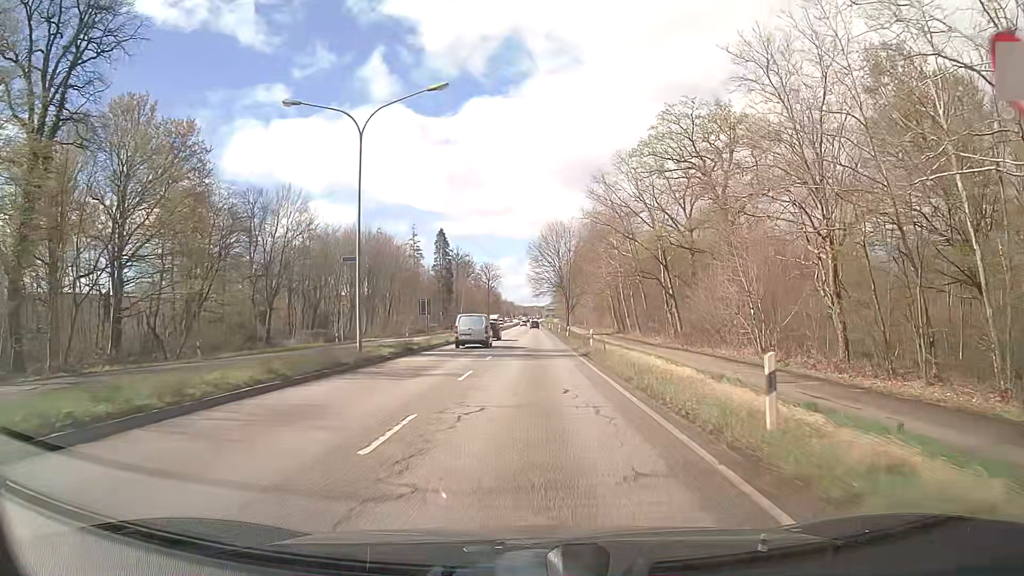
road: primary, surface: asphalt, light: Day
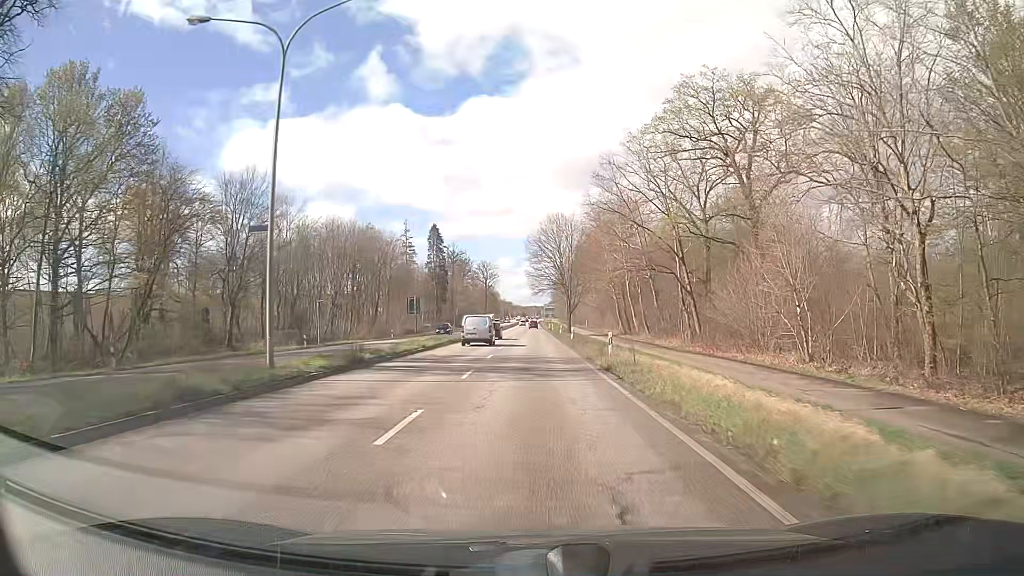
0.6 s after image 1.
(0.0, +8.4) m; 0°
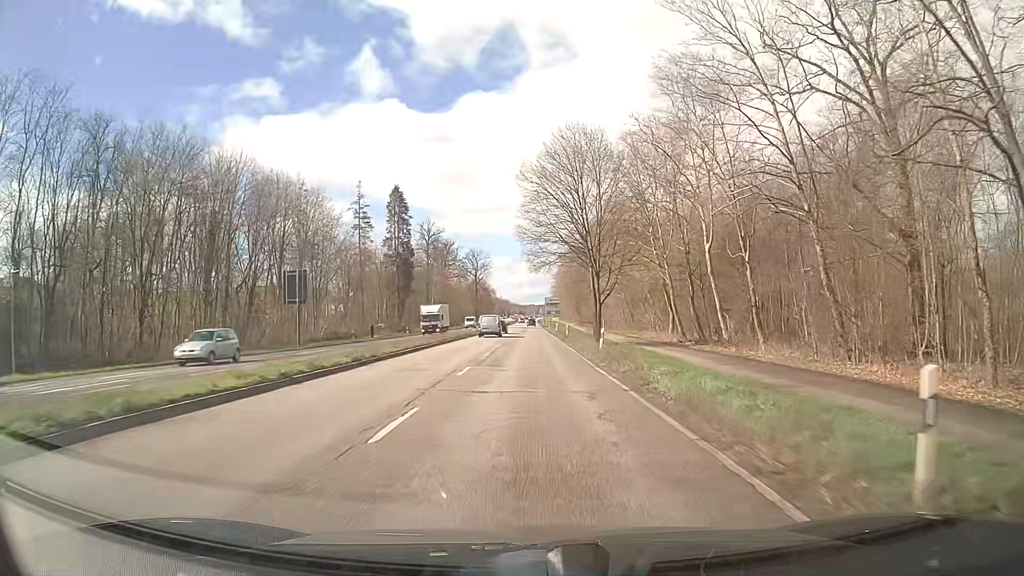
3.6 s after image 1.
(0.0, +45.5) m; 0°
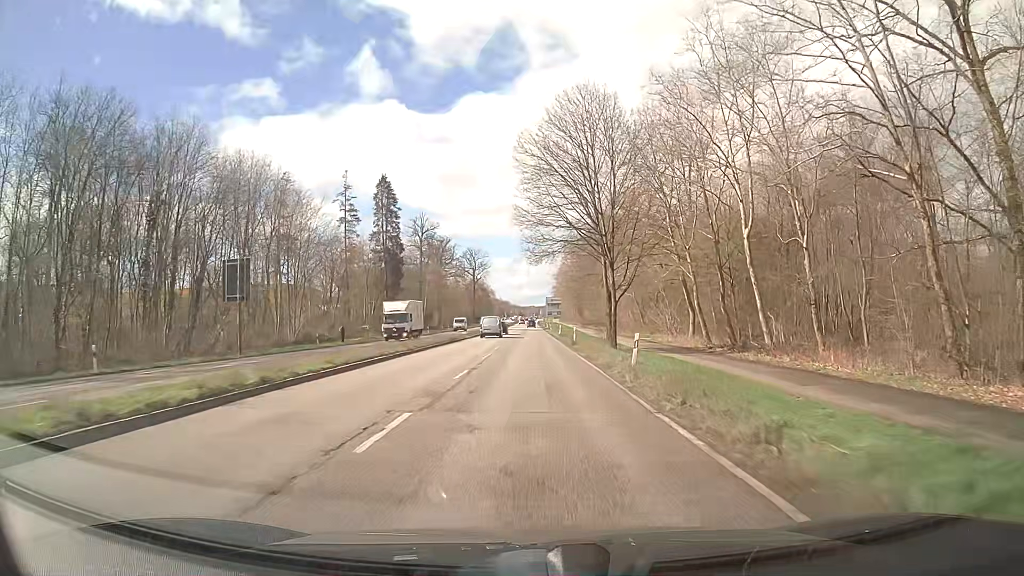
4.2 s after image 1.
(0.0, +9.7) m; 0°
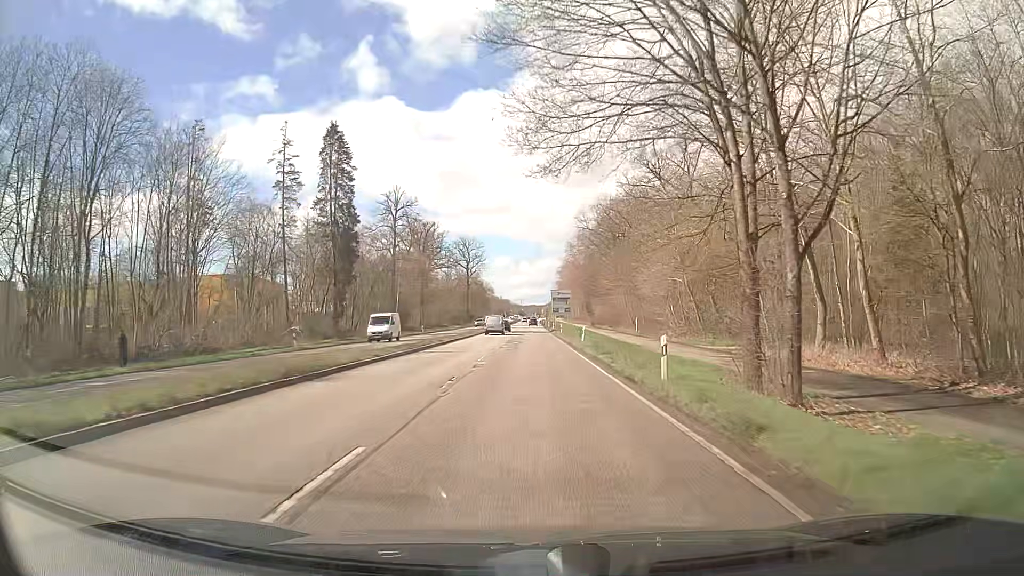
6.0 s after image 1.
(-0.1, +30.0) m; -1°
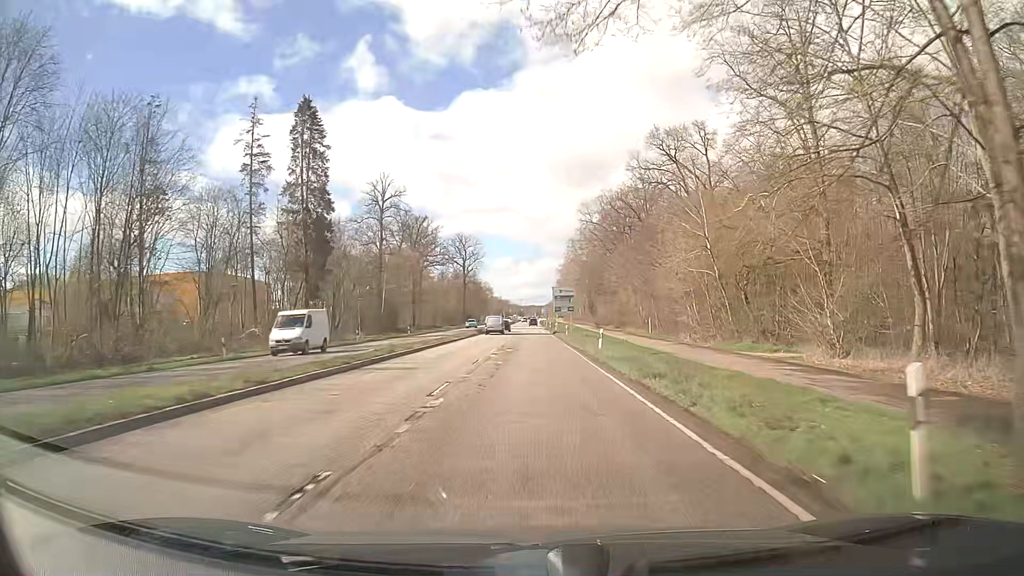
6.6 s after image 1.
(+0.1, +10.3) m; +1°
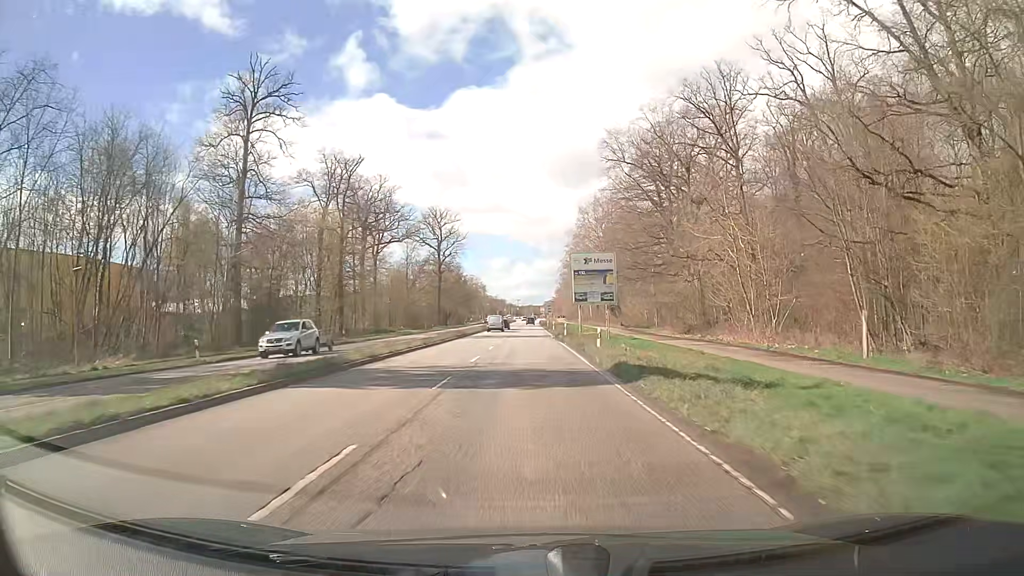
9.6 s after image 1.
(0.0, +52.7) m; 0°
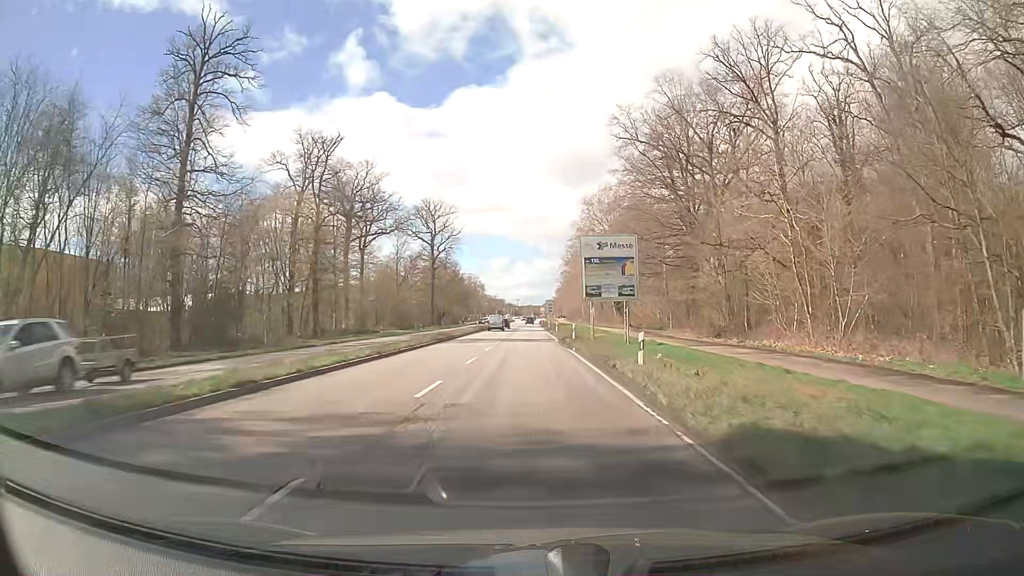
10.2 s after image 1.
(0.0, +10.6) m; 0°
(0, +10) (0, +20) (0, +30) (0, +40) (0, +50) (0, +60) (0, +70) (0, +80) (0, +90) (0, +100) m
